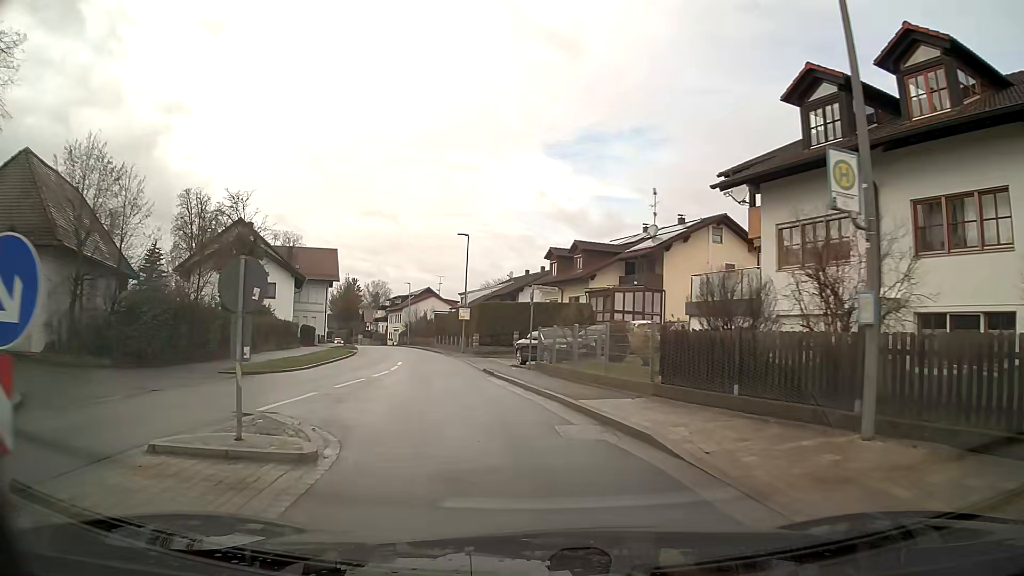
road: secondary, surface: asphalt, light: Day
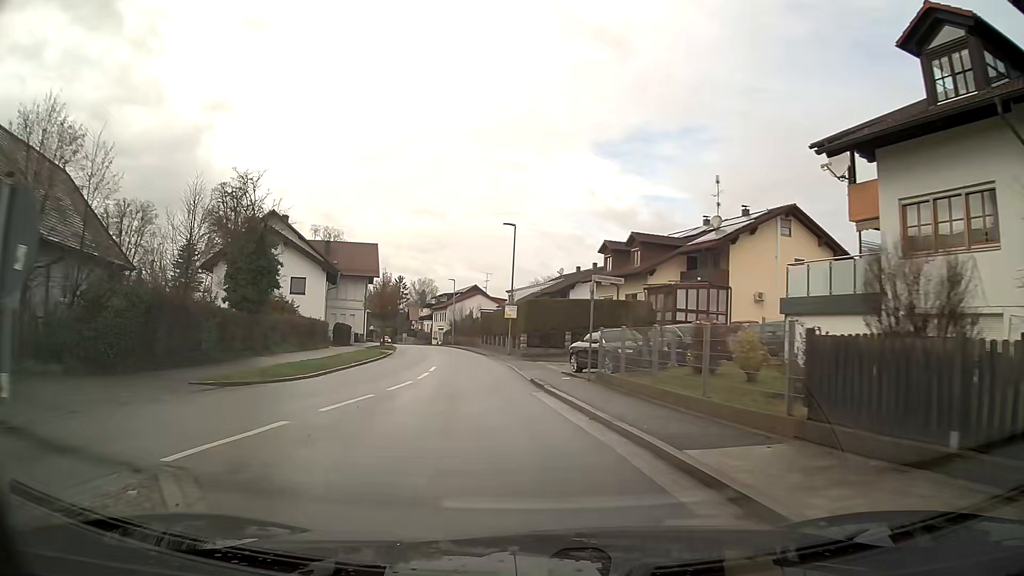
(-0.1, +4.5) m; -4°
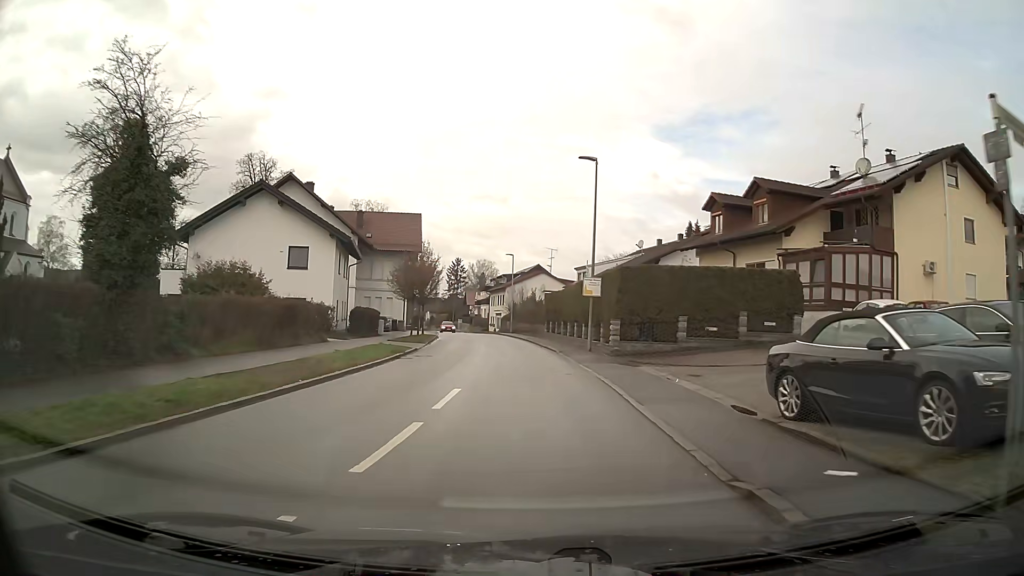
(-0.7, +13.7) m; -4°
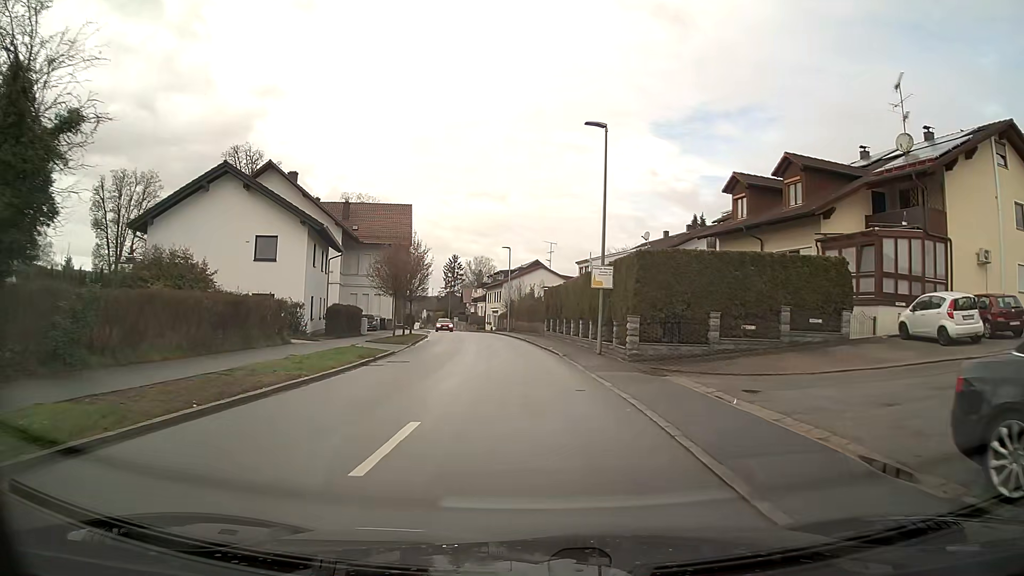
(0.0, +4.7) m; 0°
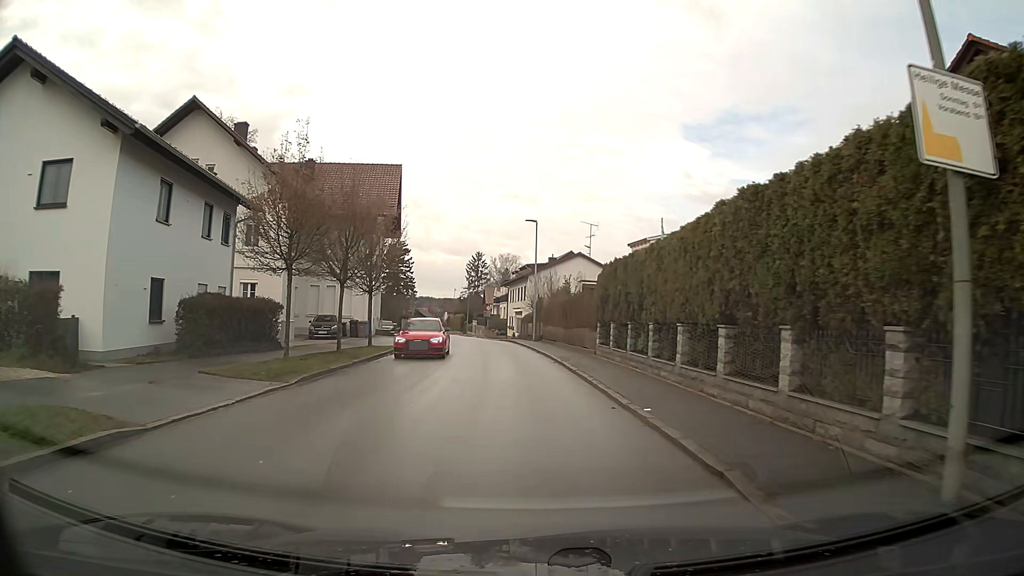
(-0.4, +19.1) m; -3°
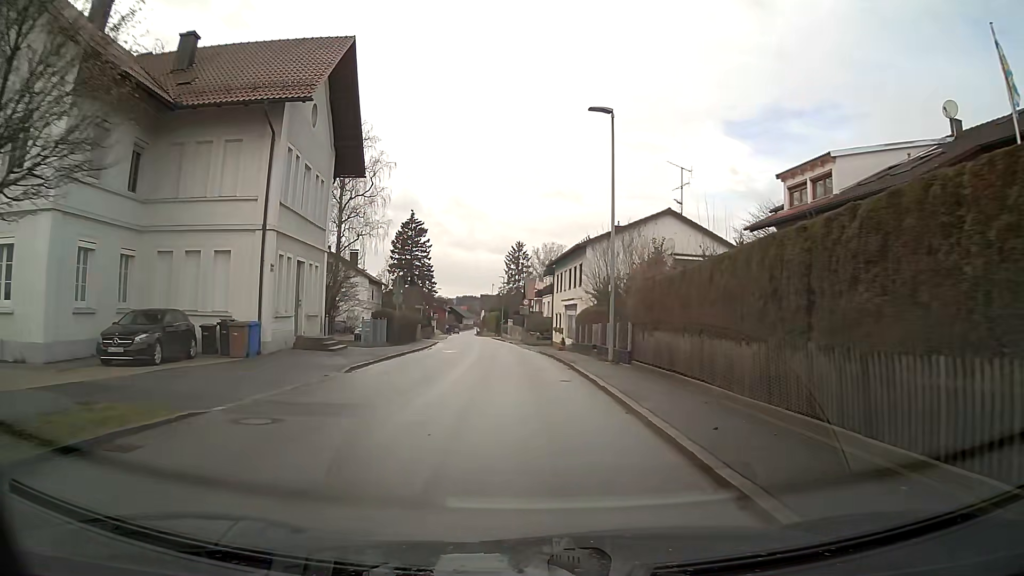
(-0.8, +23.8) m; -4°
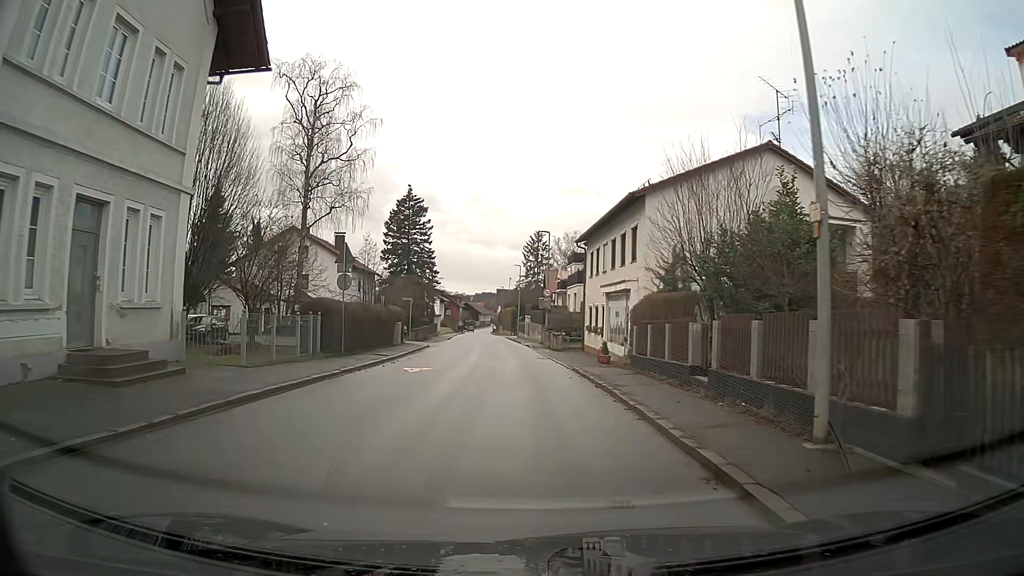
(-0.2, +14.2) m; -2°
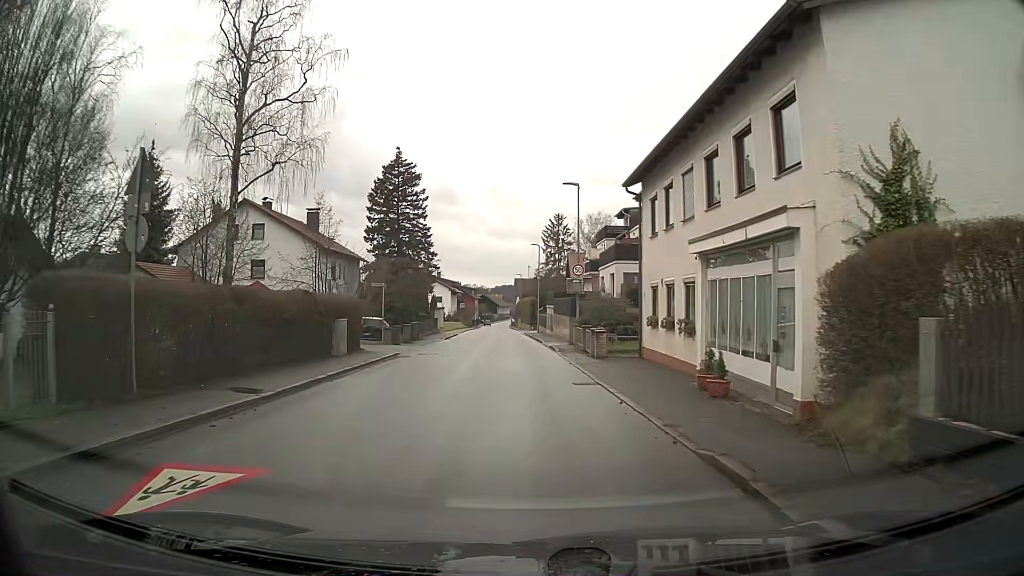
(-0.2, +14.2) m; -2°
(0, +10) (0, +20) (-1, +30) (-1, +40) (-2, +50) (-2, +60) (-3, +70) (-3, +80) (-4, +90) (-4, +100) m
